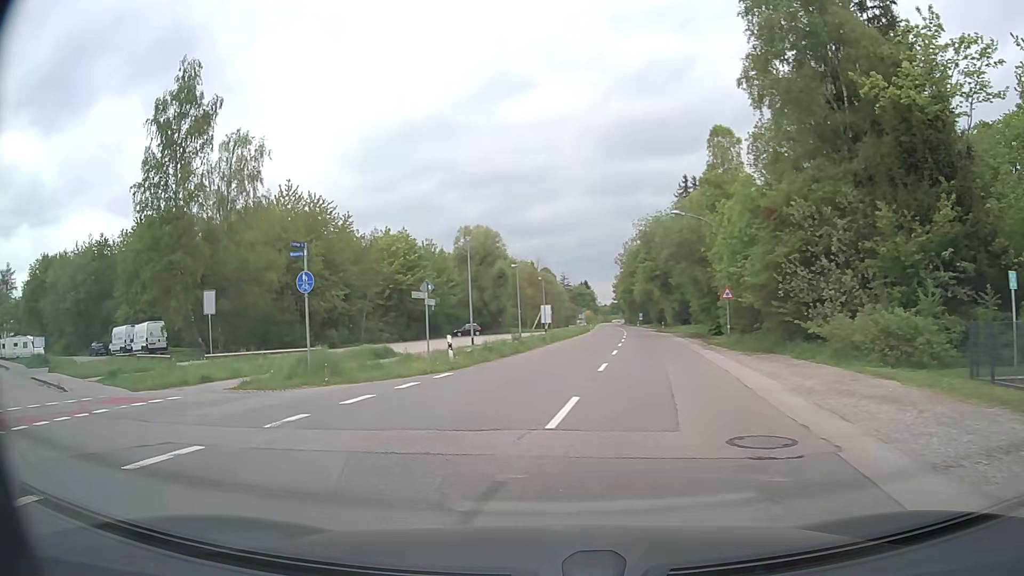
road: tertiary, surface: asphalt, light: Day
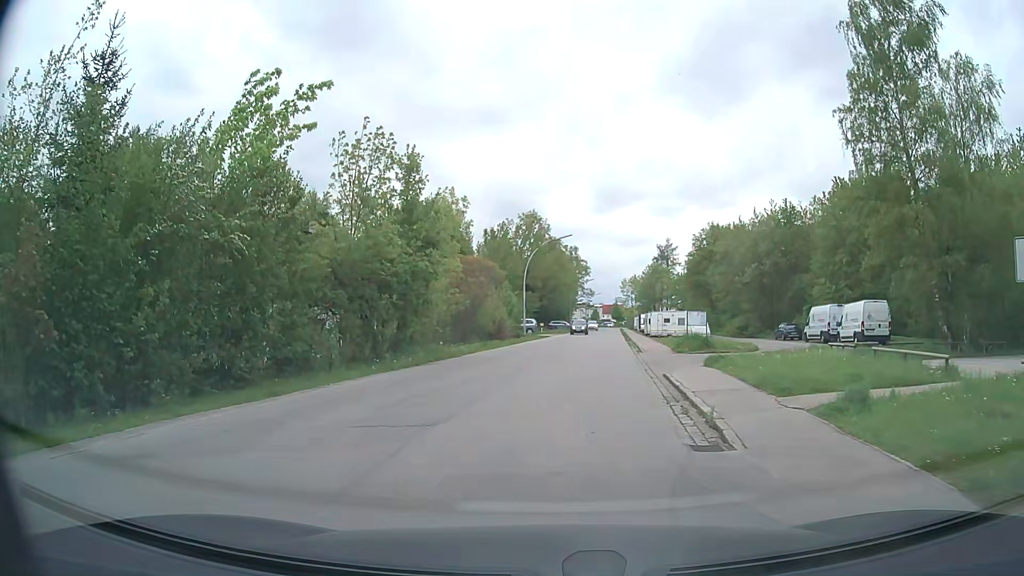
(-7.9, +11.5) m; -60°
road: residential
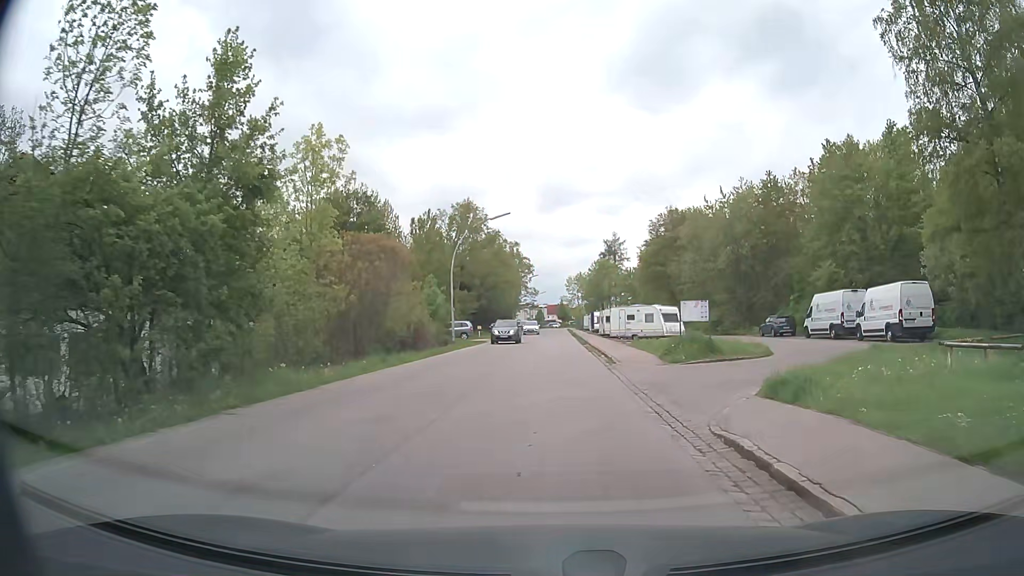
(+0.6, +11.1) m; +5°
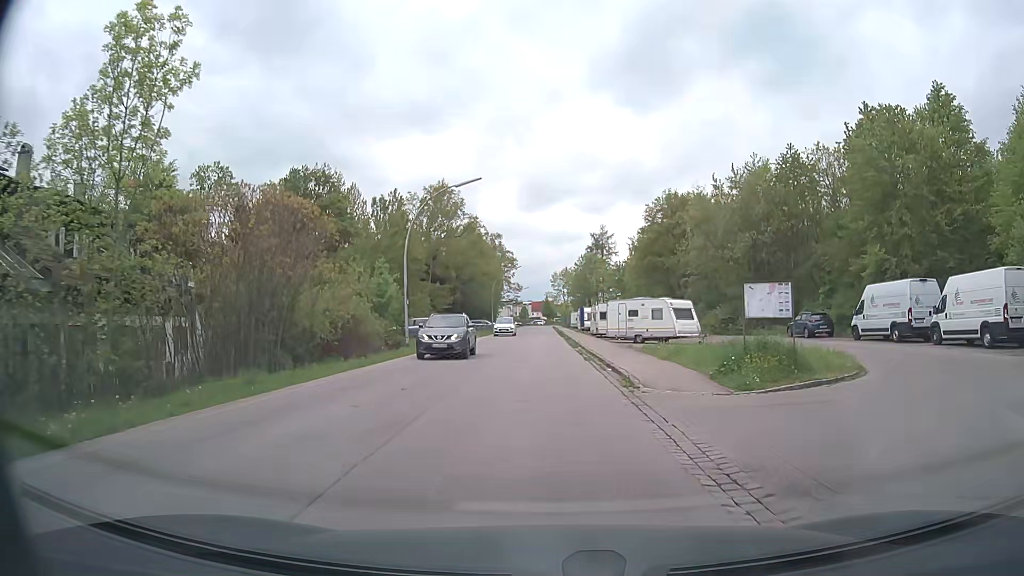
(+0.2, +9.5) m; +1°
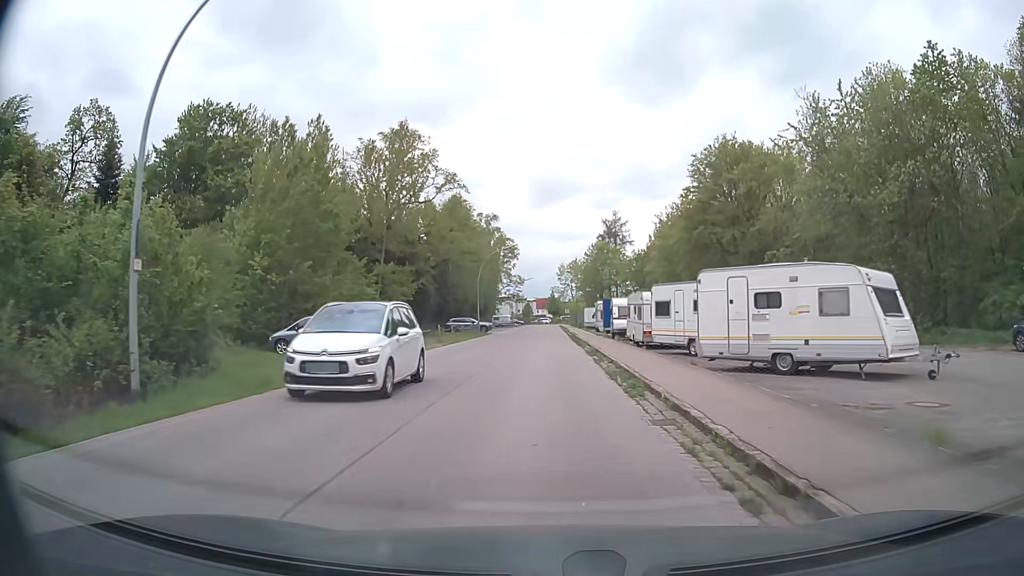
(0.0, +22.6) m; 0°
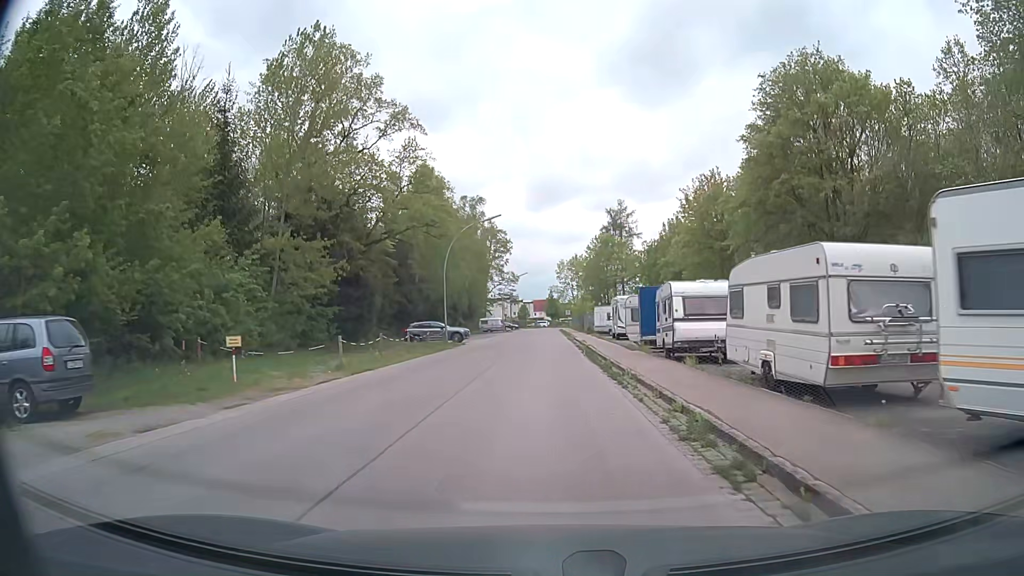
(0.0, +18.8) m; 0°
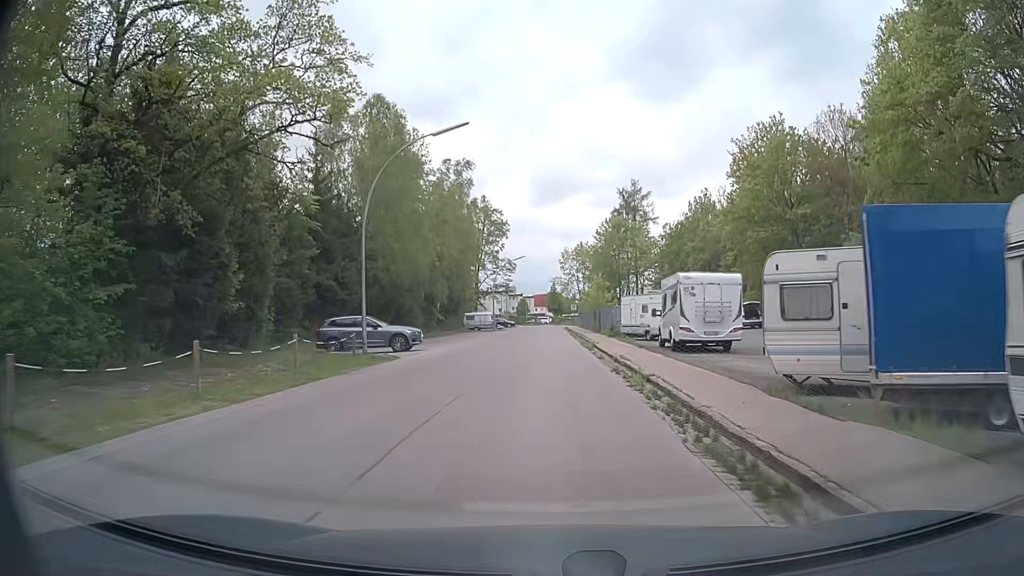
(-0.1, +19.4) m; 0°
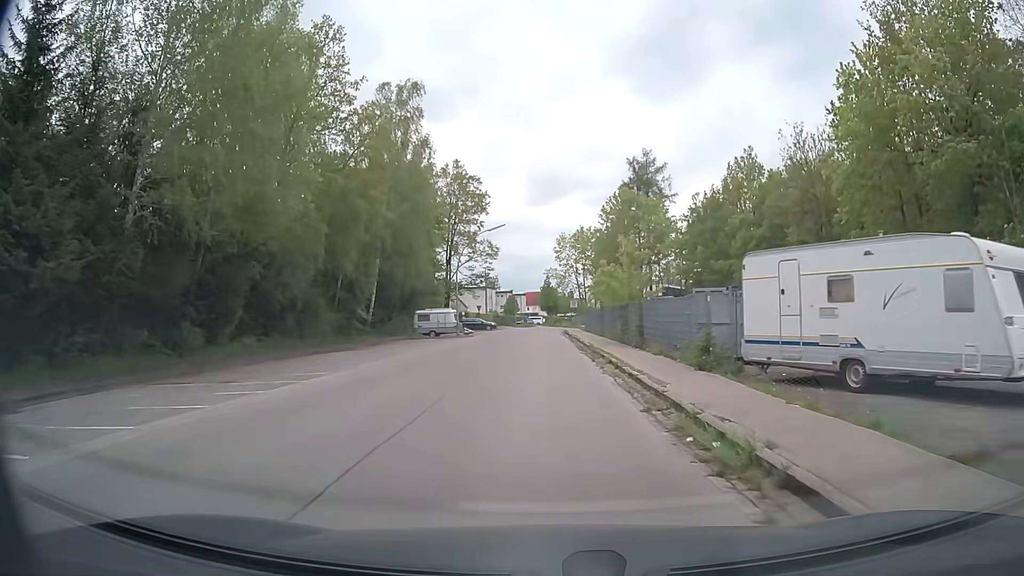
(+0.1, +24.9) m; 0°
(0, +10) (0, +20) (0, +30) (0, +40) (0, +50) (-1, +60) (-1, +70) (-1, +80) (0, +90) (0, +100) m
